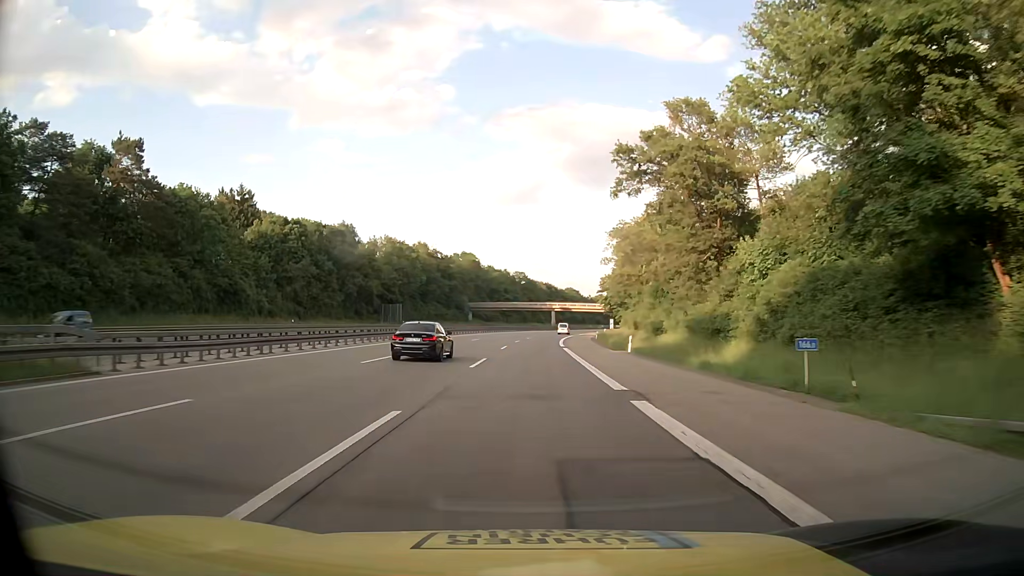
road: motorway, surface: asphalt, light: Day
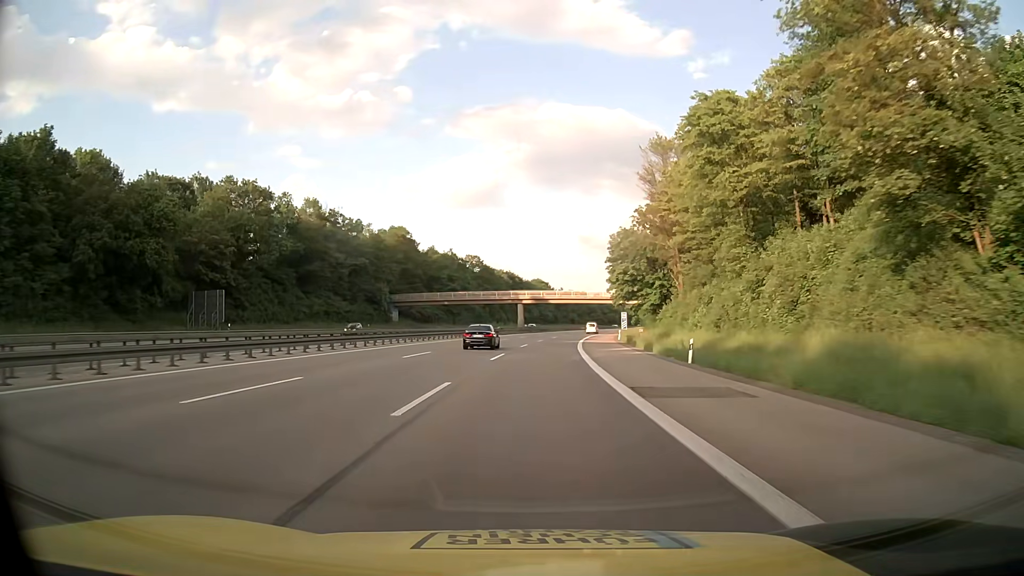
(+1.3, +66.0) m; +3°
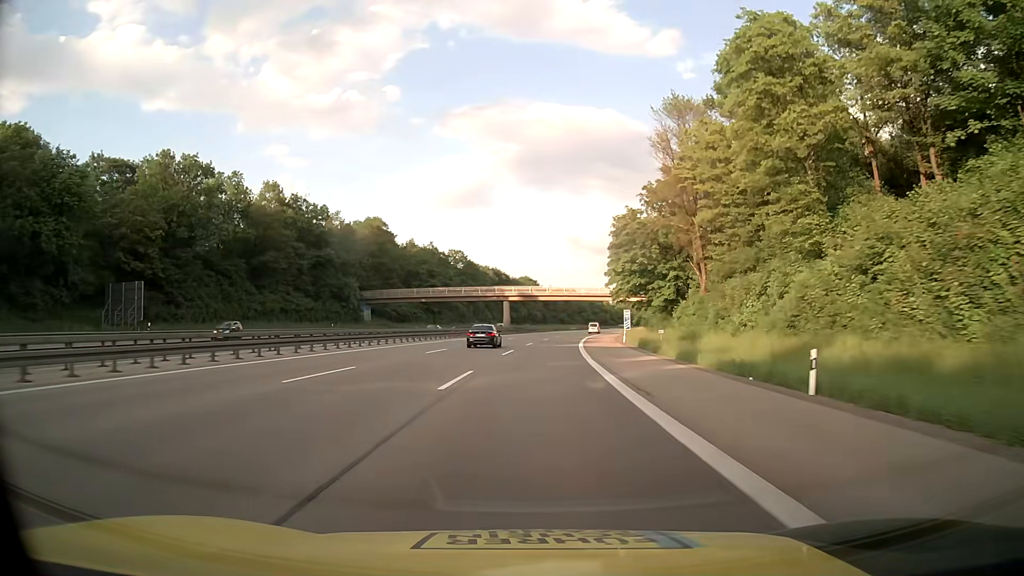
(+0.1, +13.2) m; +1°
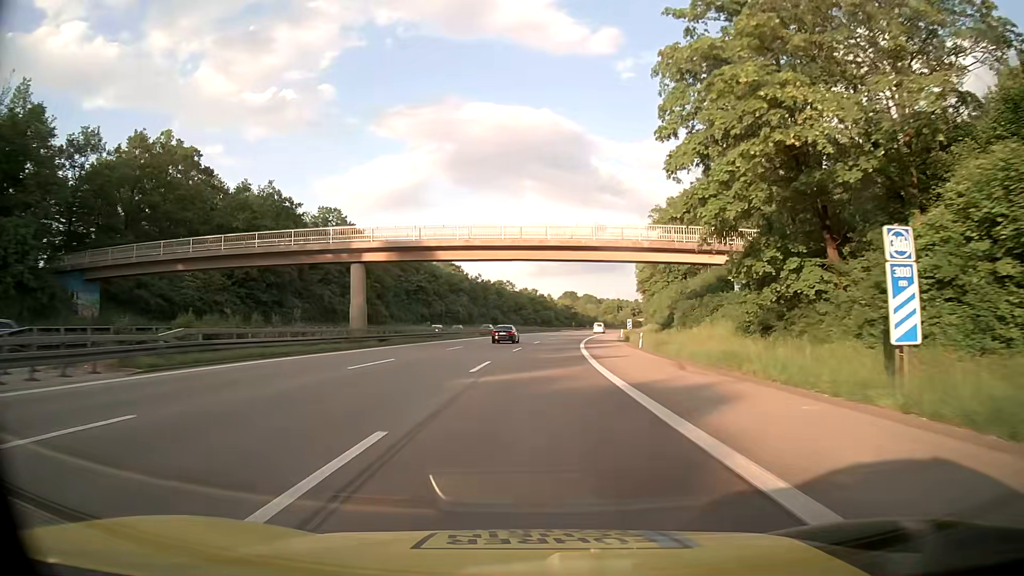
(+3.1, +65.9) m; +6°
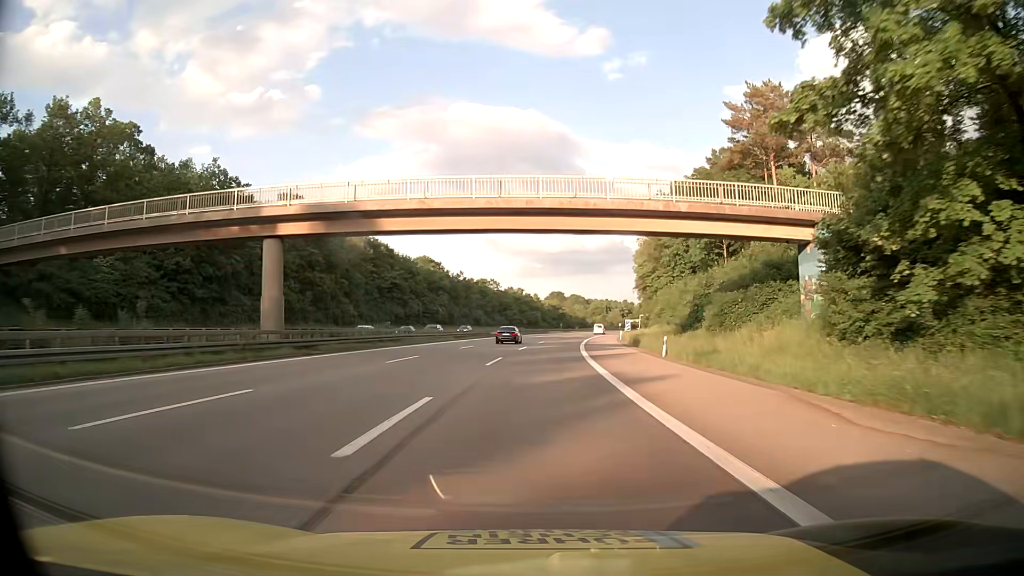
(+0.2, +13.2) m; +1°
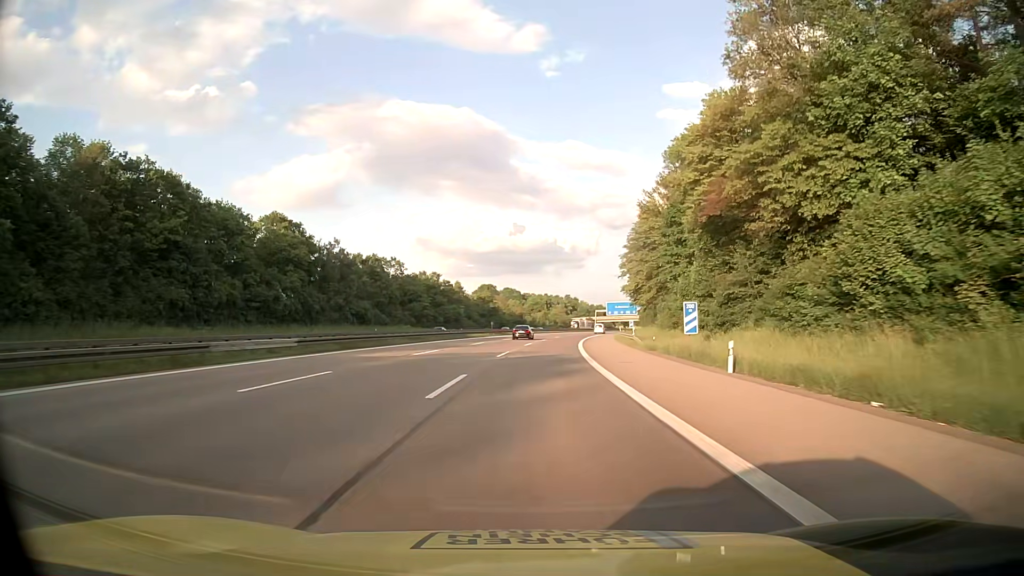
(+3.3, +65.9) m; +6°
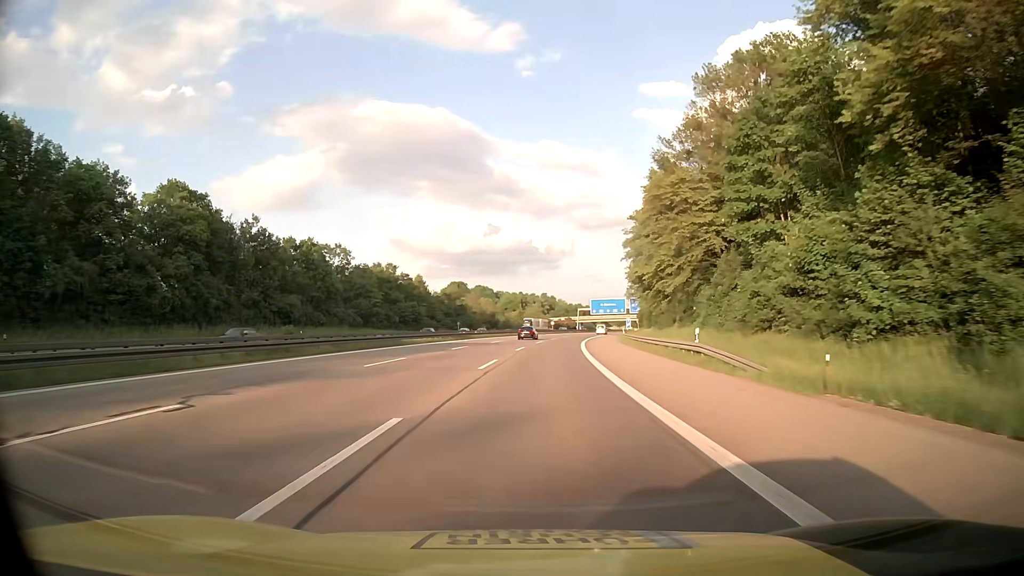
(+0.5, +26.4) m; +2°
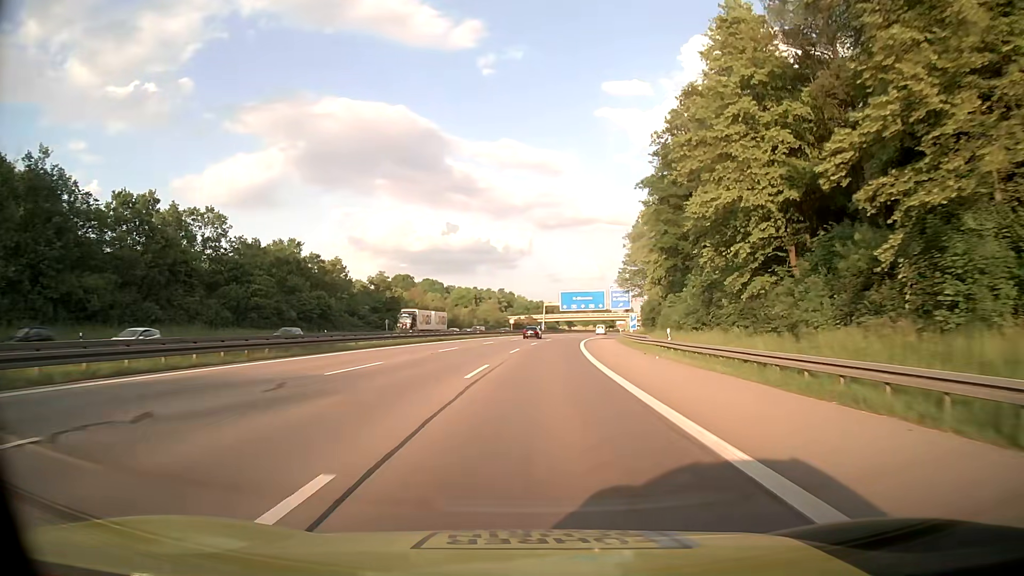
(+1.1, +39.6) m; +3°
(0, +10) (0, +20) (+1, +30) (+1, +40) (+2, +50) (+3, +60) (+4, +70) (+5, +80) (+6, +90) (+8, +100) m
